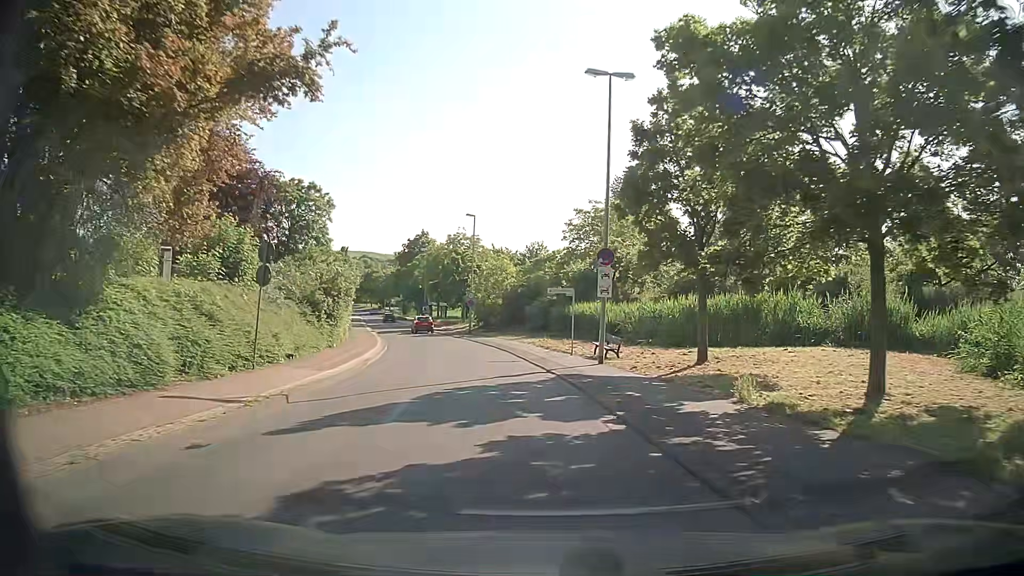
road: tertiary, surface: asphalt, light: Day
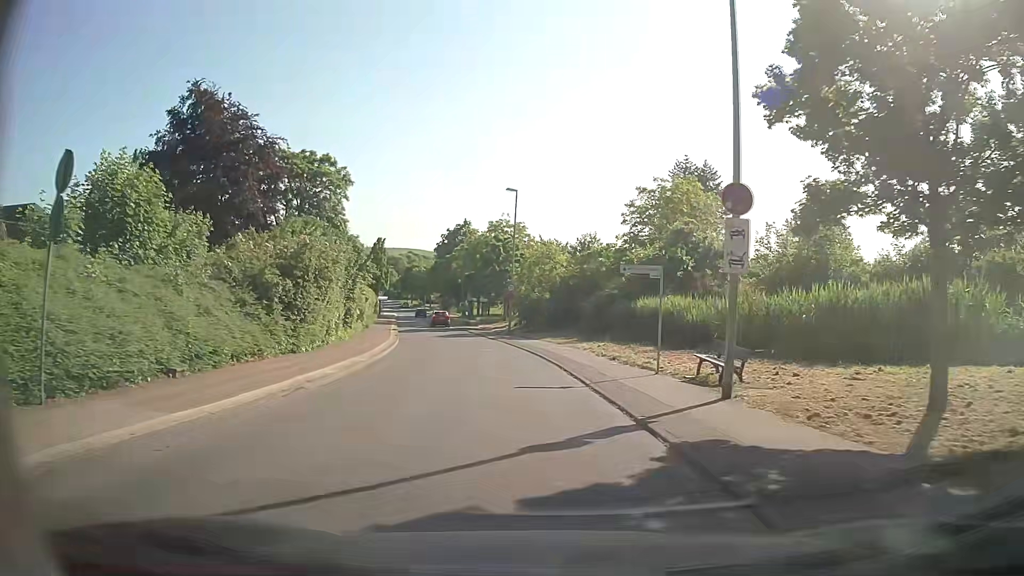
(-0.3, +10.4) m; -4°
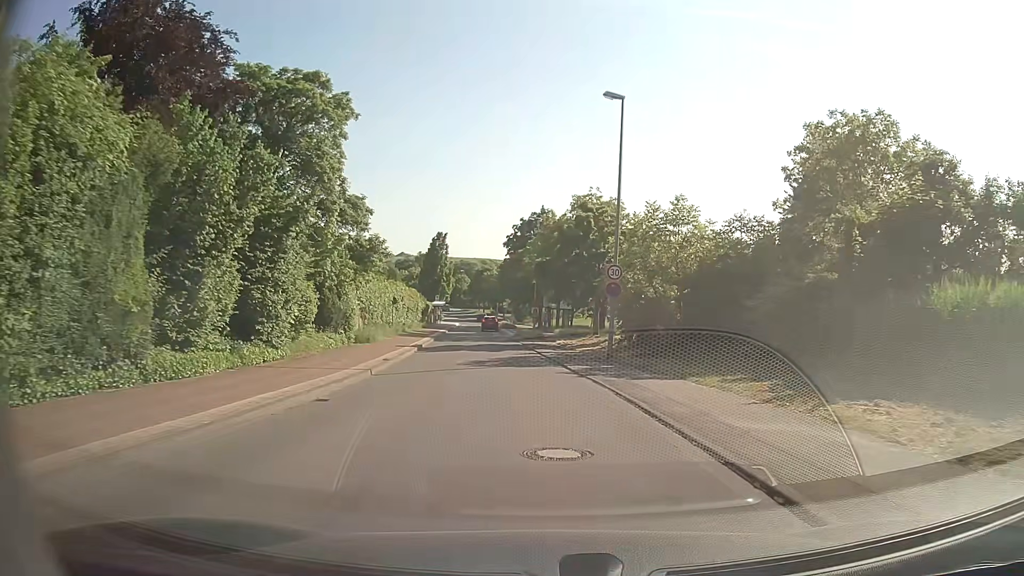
(-1.6, +21.8) m; -7°
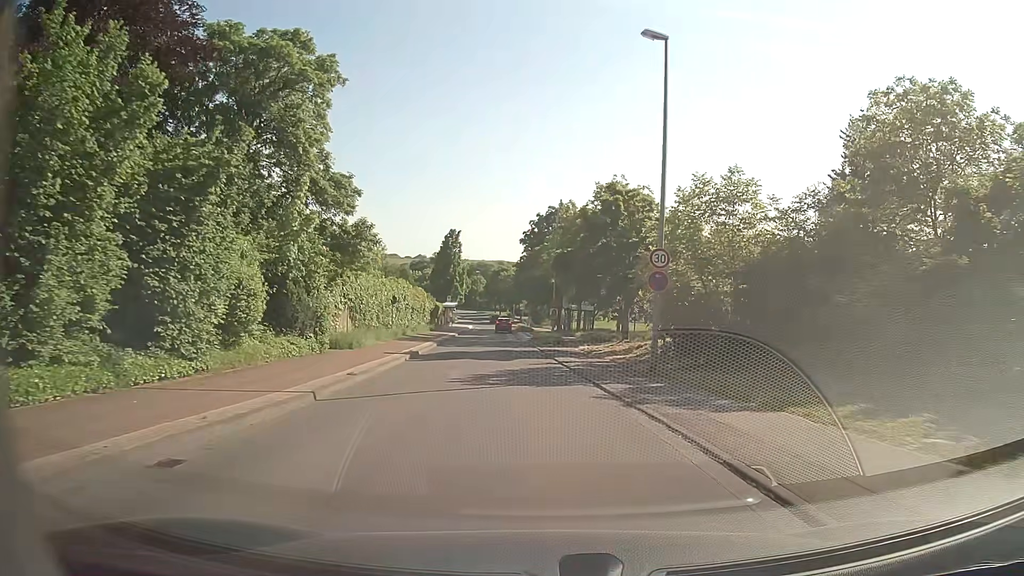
(-0.1, +6.0) m; -2°
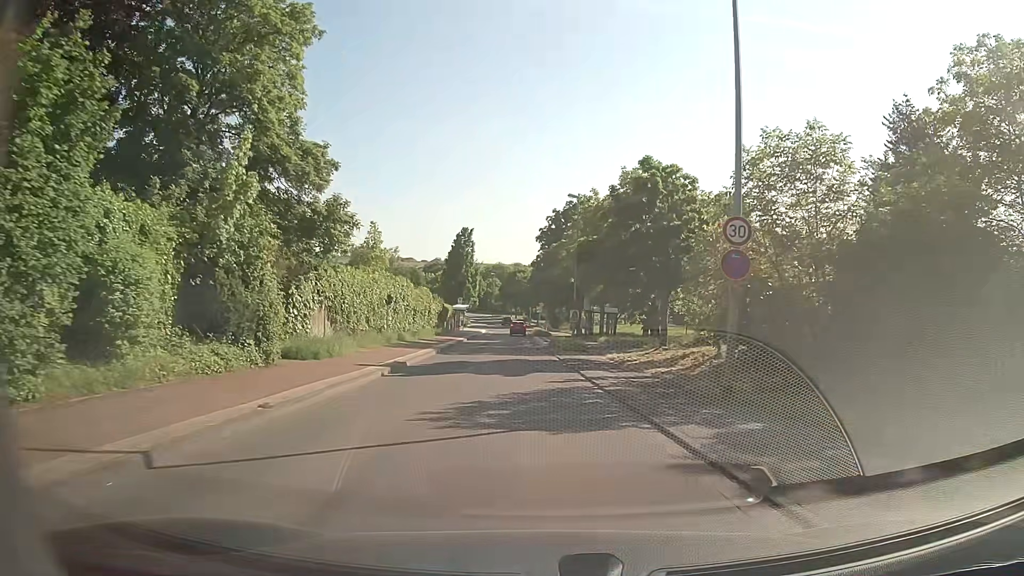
(-0.1, +6.2) m; -1°
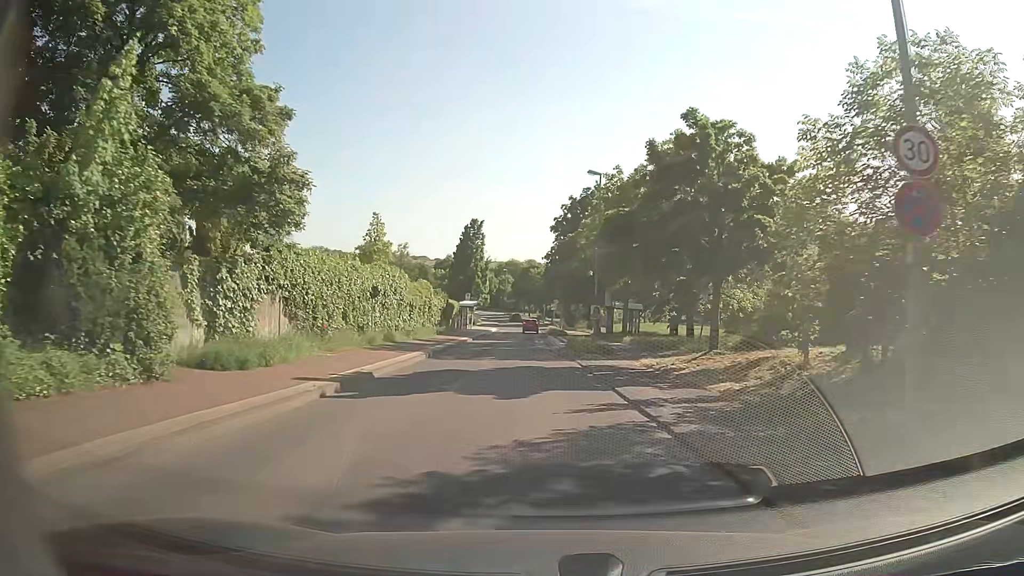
(-0.1, +6.3) m; -1°
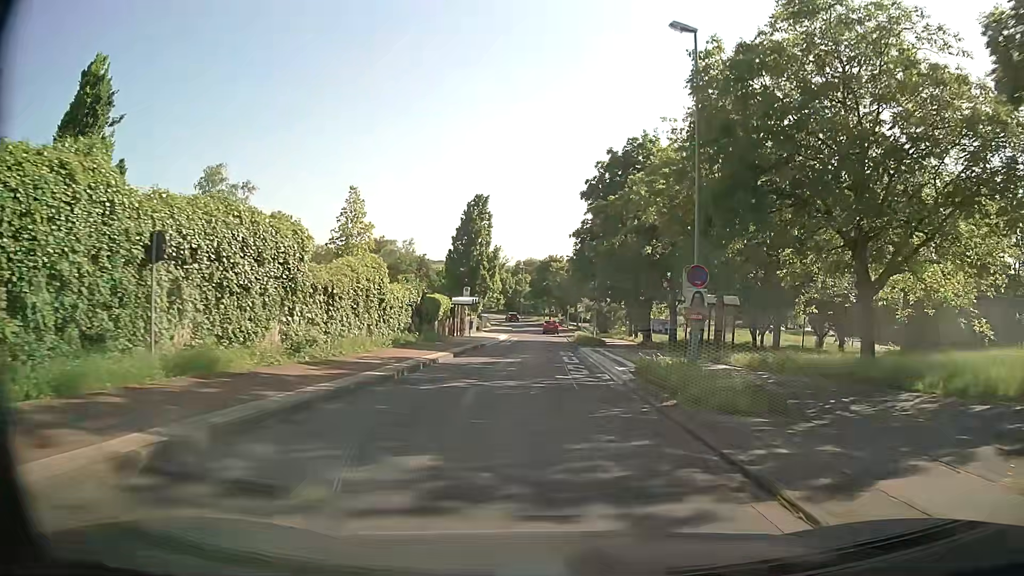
(-0.5, +20.1) m; -2°
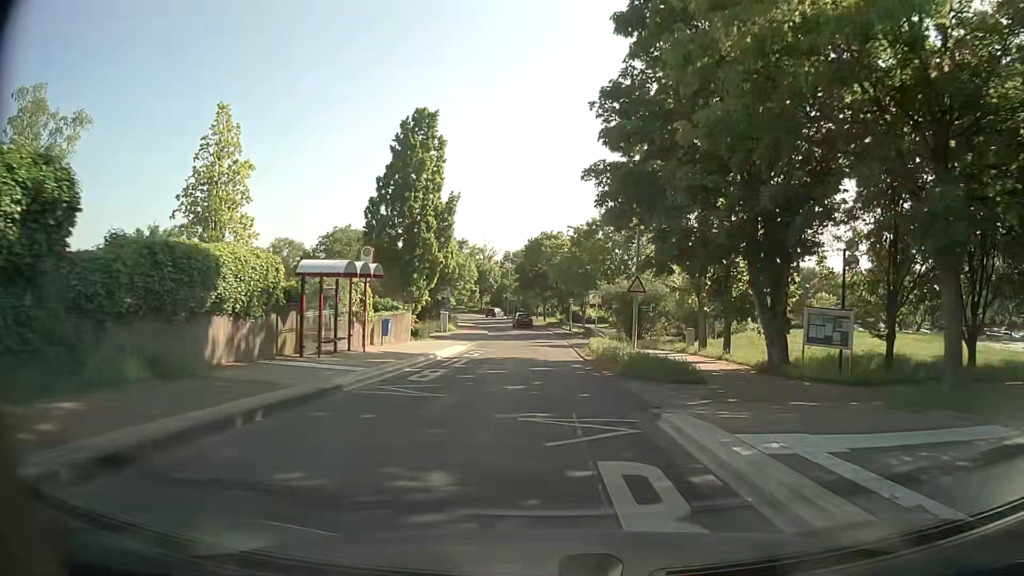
(+0.3, +28.9) m; +1°
(0, +10) (0, +20) (0, +30) (0, +40) (0, +50) (-1, +60) (-2, +70) (-4, +80) (-7, +89) (-9, +99) m
